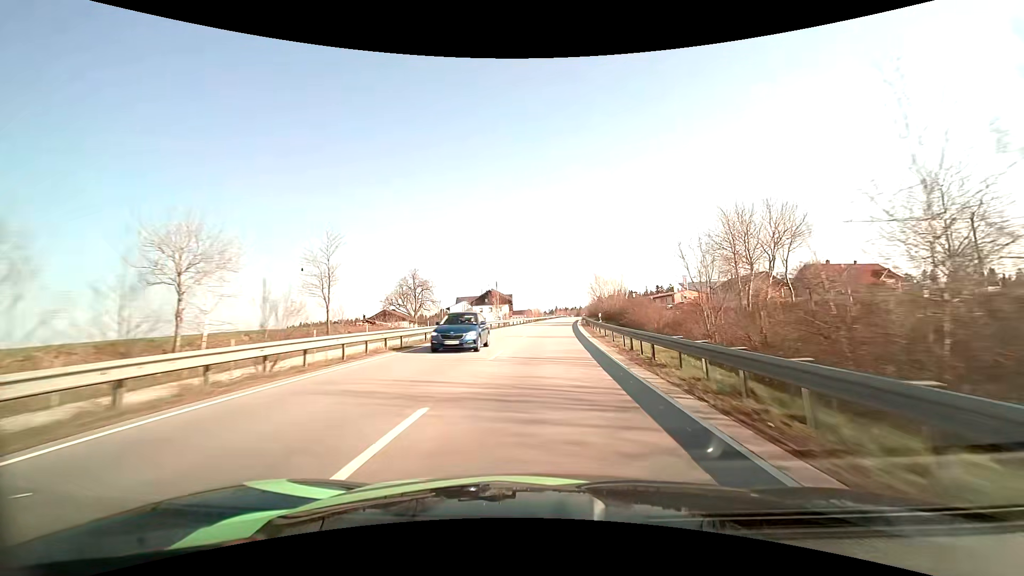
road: primary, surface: asphalt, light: Day
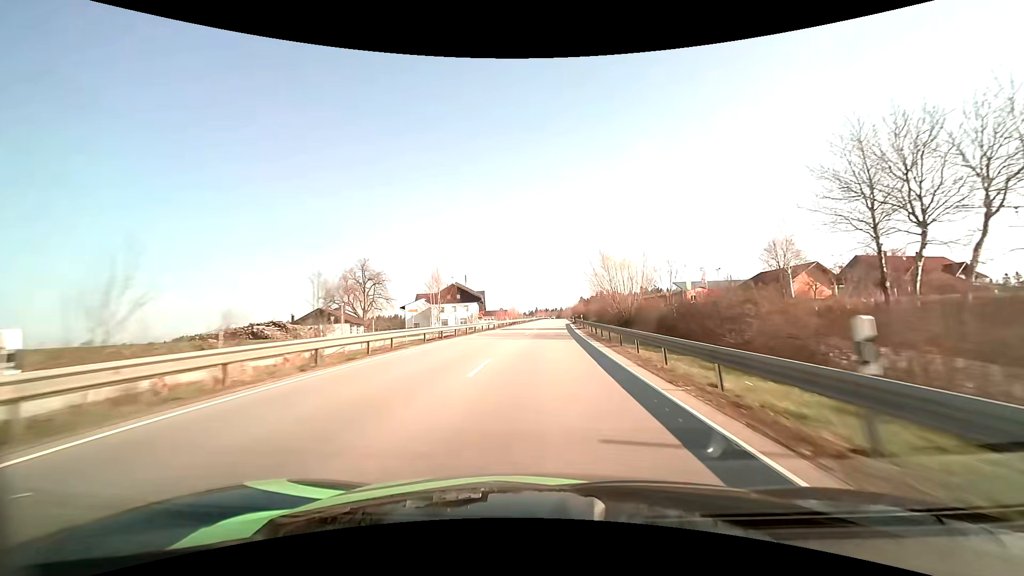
(+0.6, +27.8) m; +2°
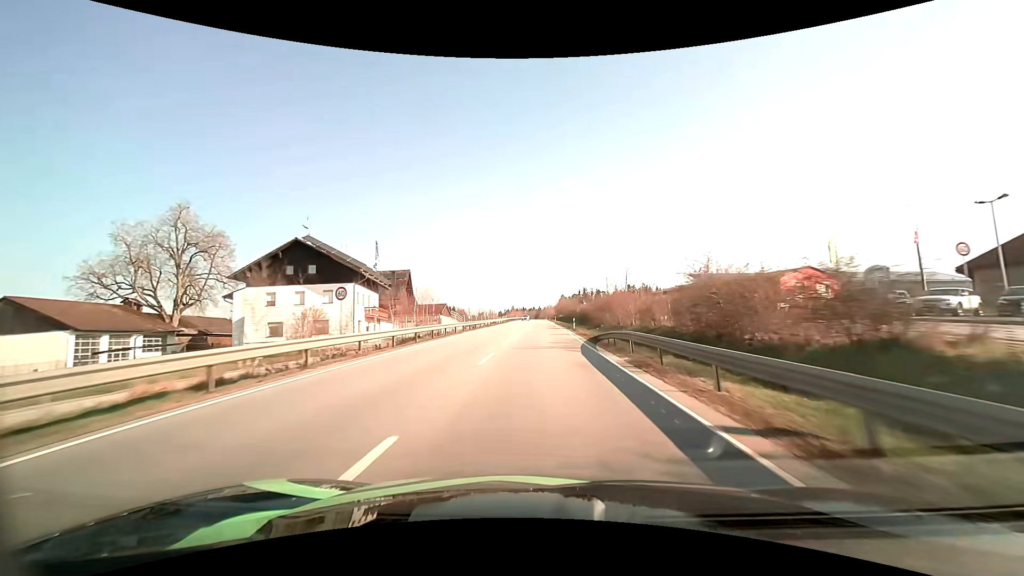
(+1.6, +56.6) m; +3°
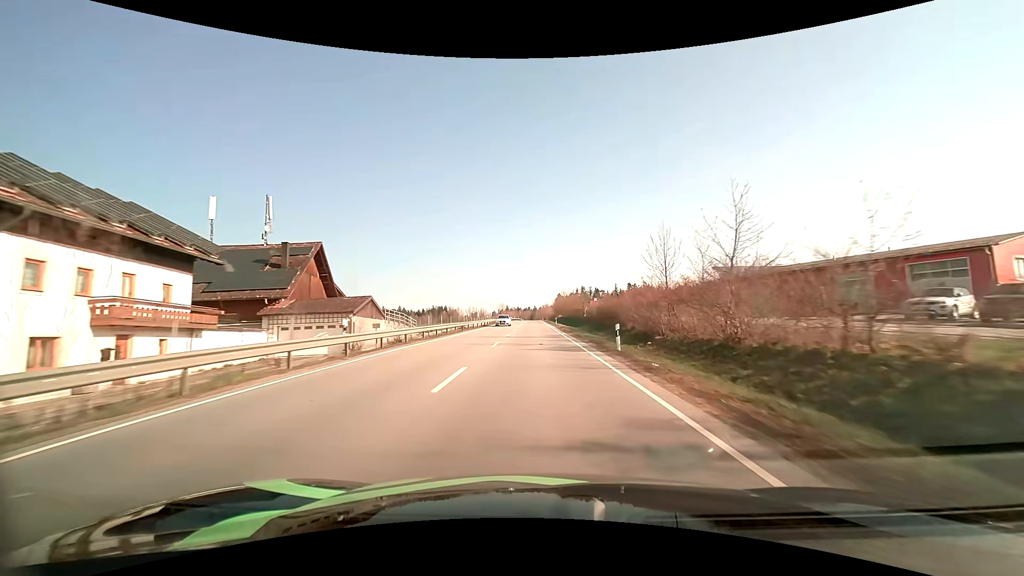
(+0.1, +28.5) m; 0°
